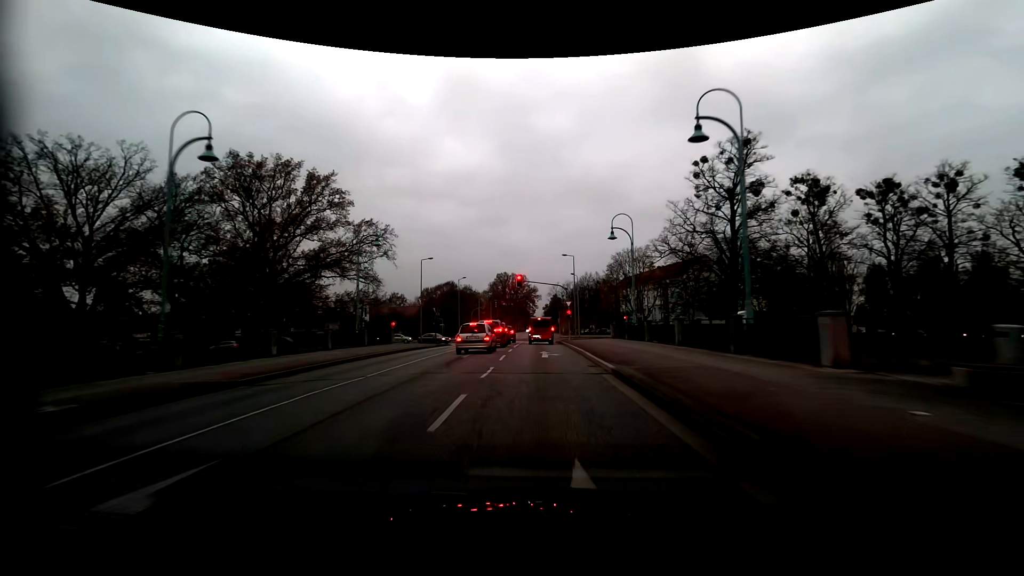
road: tertiary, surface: asphalt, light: Day
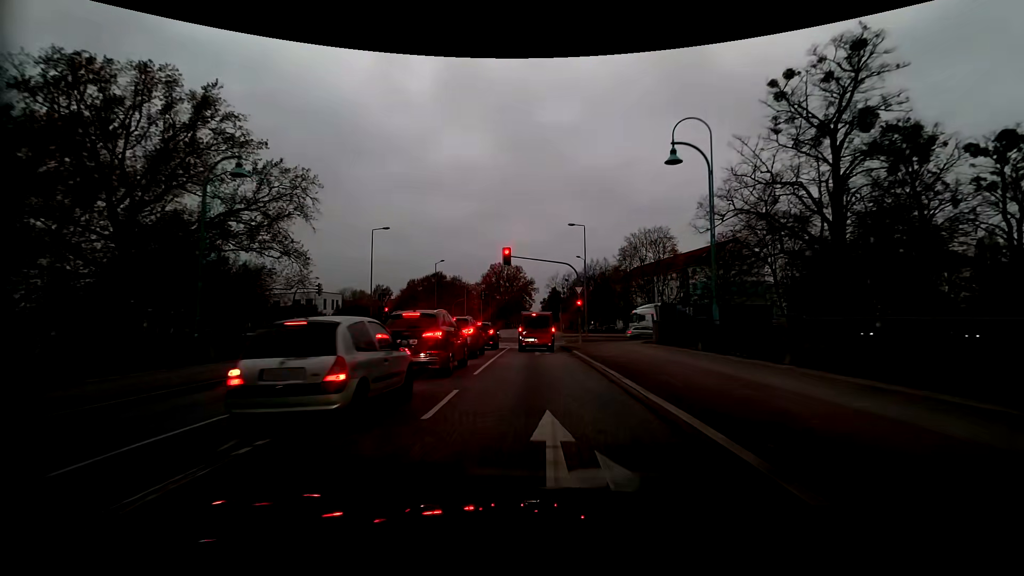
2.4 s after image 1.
(+0.2, +16.9) m; 0°
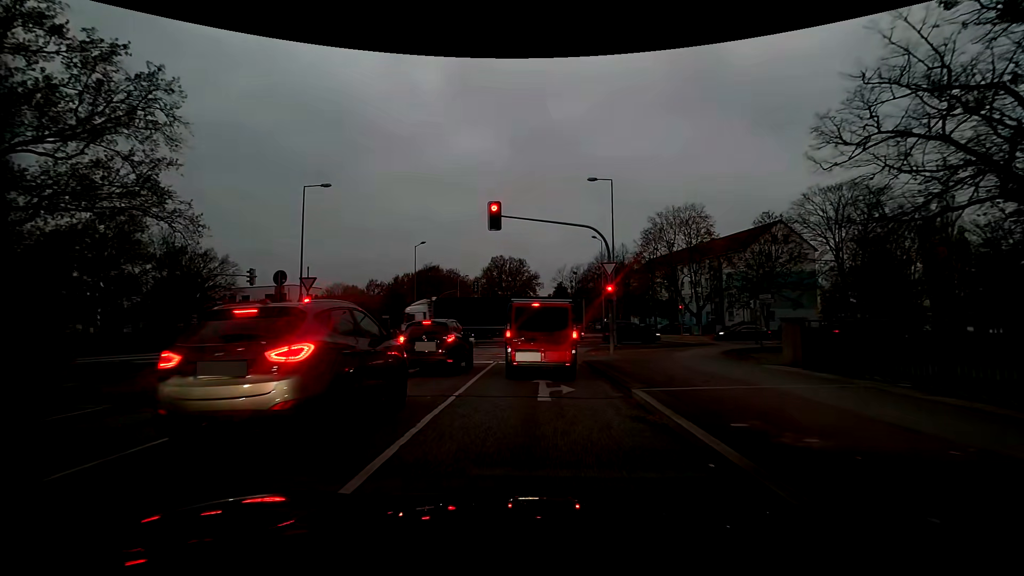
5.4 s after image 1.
(0.0, +13.4) m; -1°
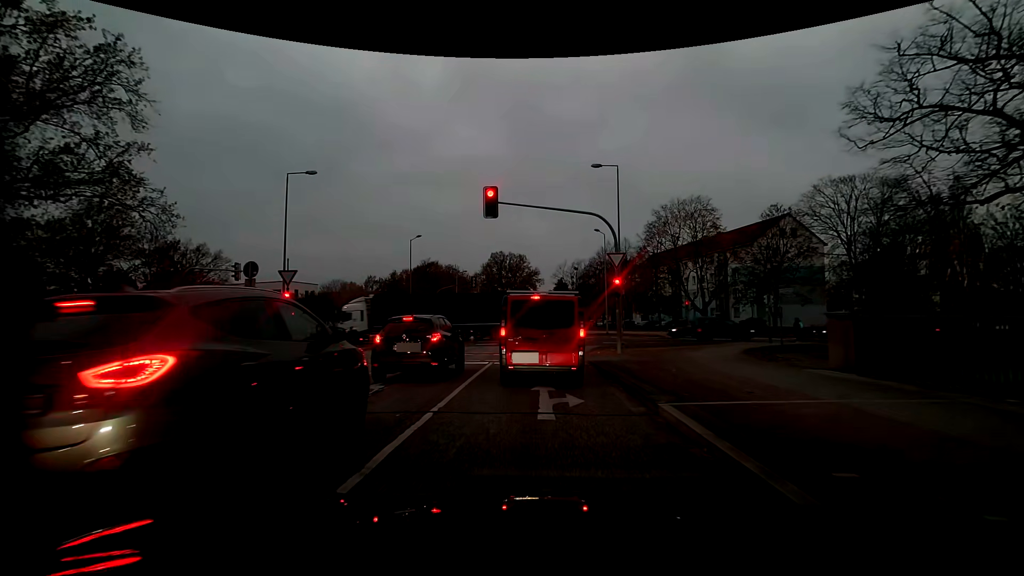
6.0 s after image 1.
(0.0, +2.0) m; 0°
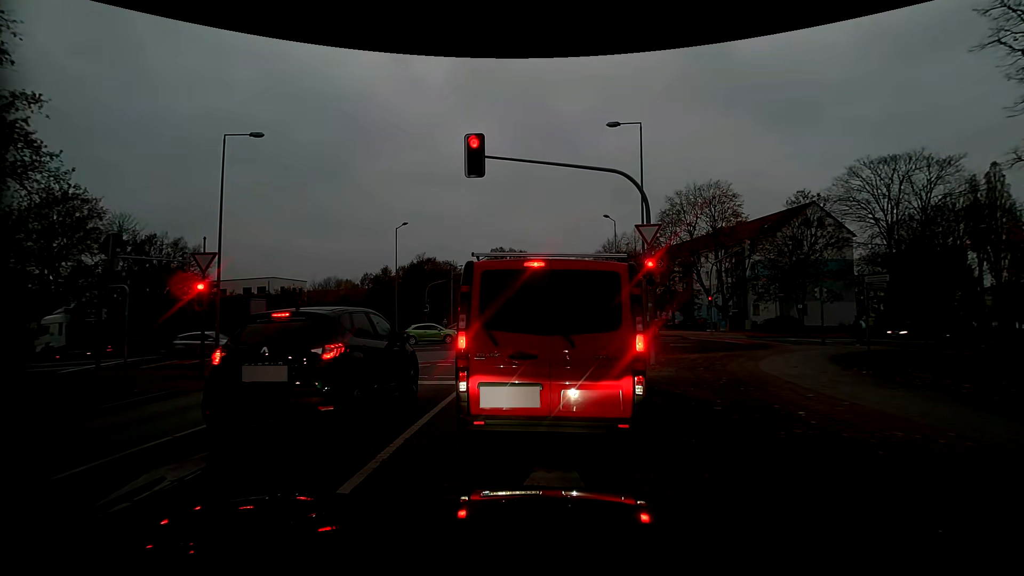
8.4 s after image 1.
(0.0, +5.6) m; -1°
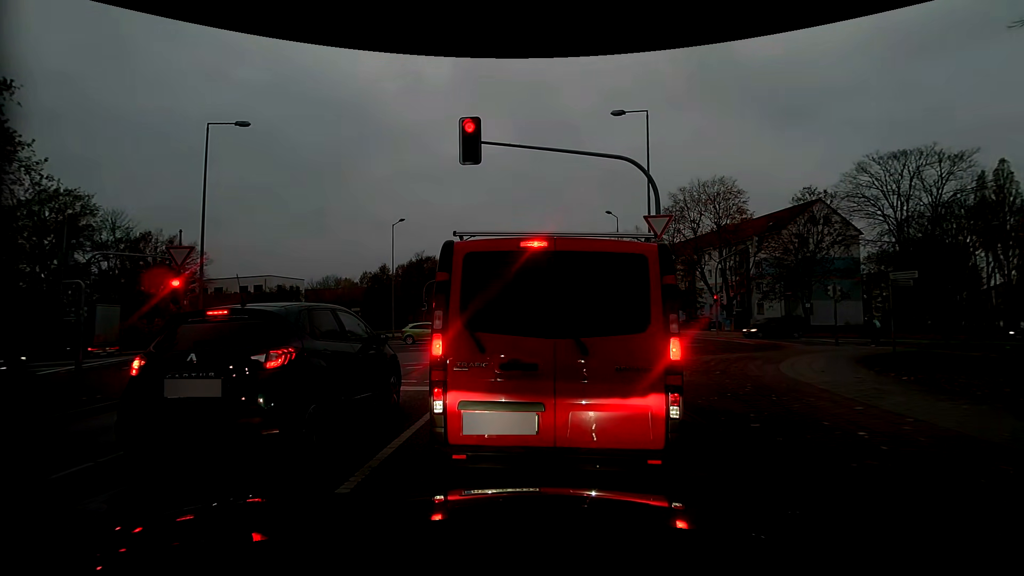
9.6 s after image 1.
(0.0, +1.1) m; 0°
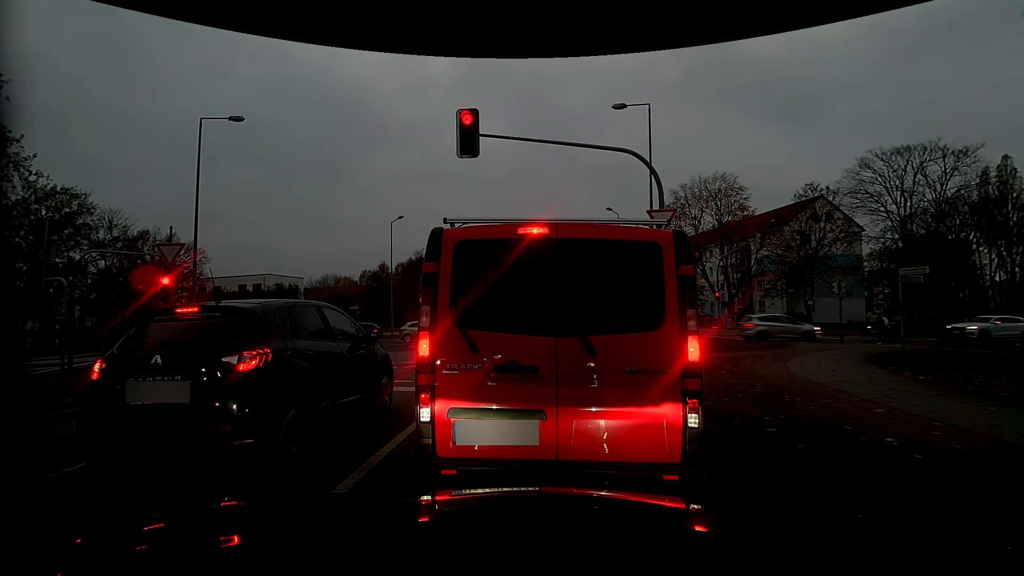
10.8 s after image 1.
(0.0, +0.4) m; 0°
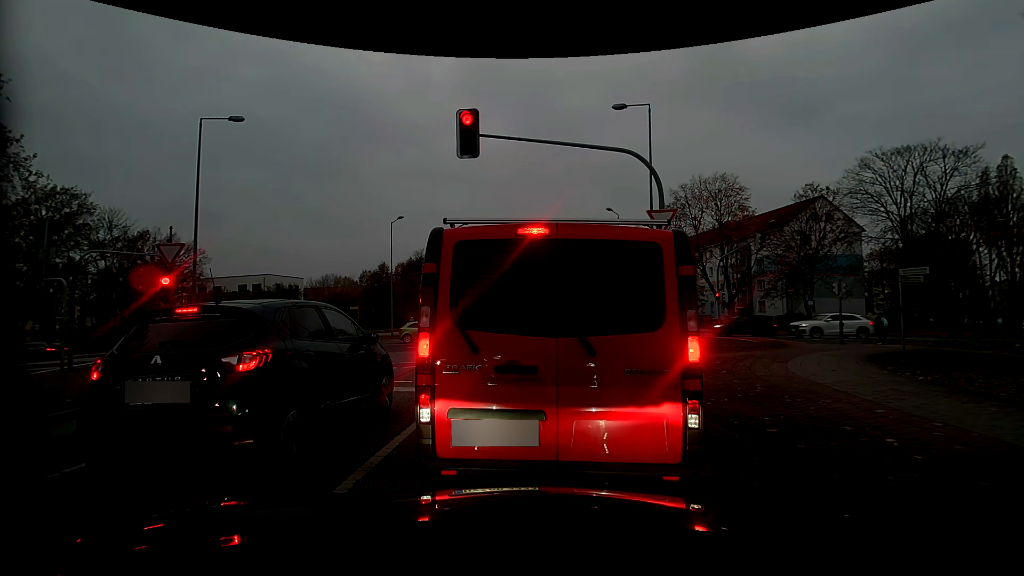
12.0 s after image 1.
(0.0, +0.1) m; 0°
(0, +10) (0, +20) (0, +30) (0, +40) (0, +50) (0, +60) (0, +70) (0, +80) (0, +90) (+1, +100) m
